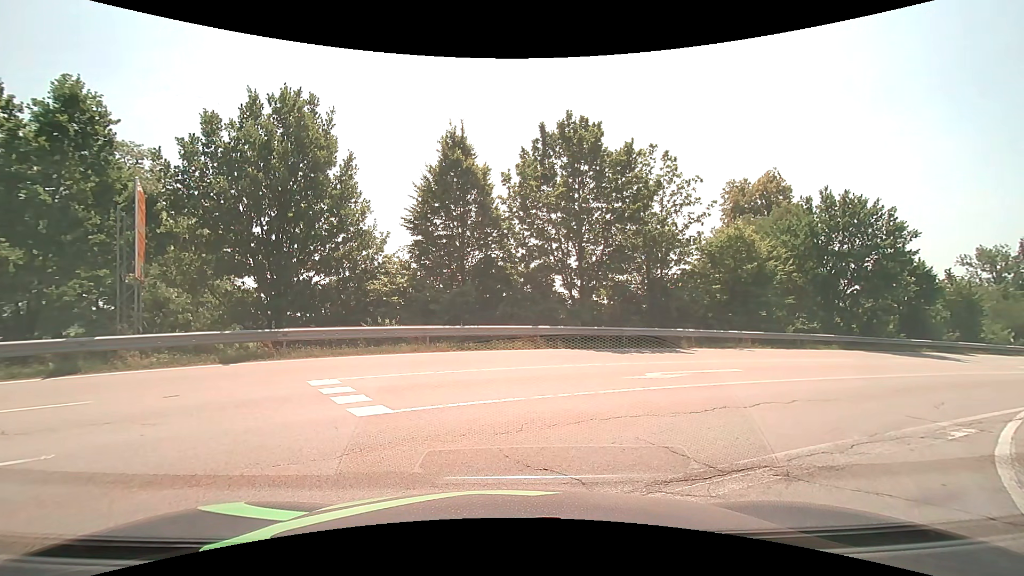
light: Day
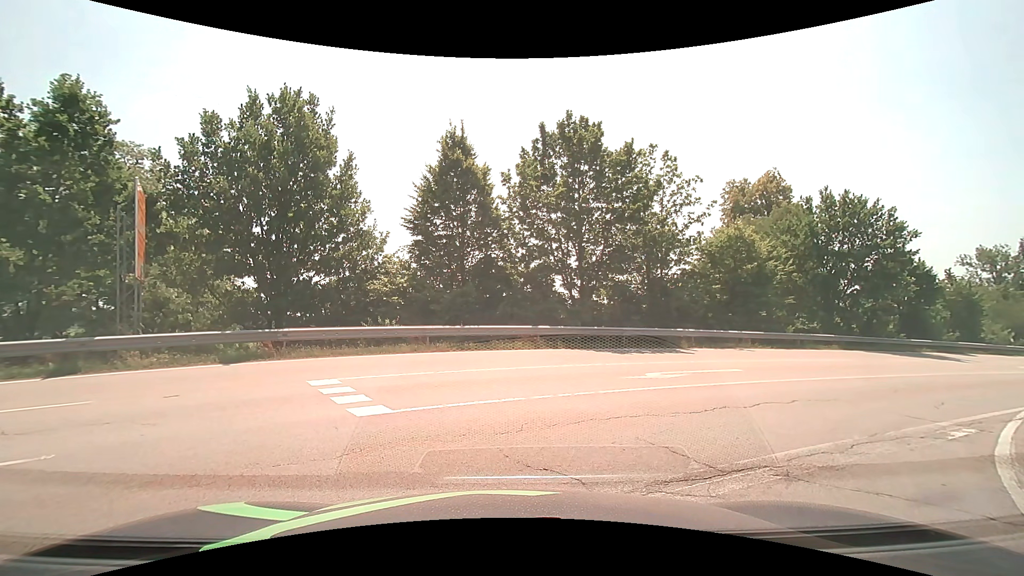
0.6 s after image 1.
(0.0, 0.0) m; 0°
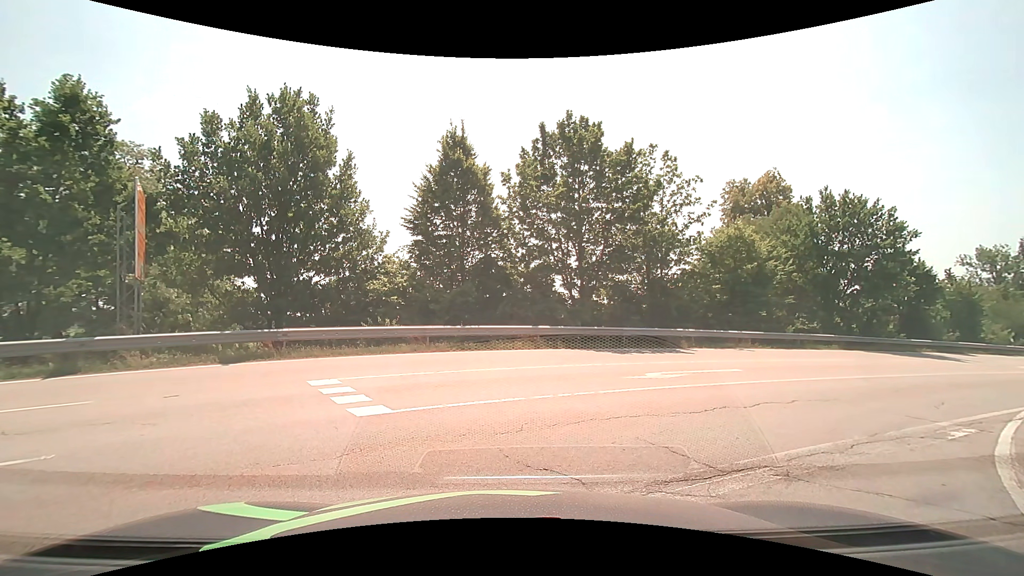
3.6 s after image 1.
(0.0, 0.0) m; 0°
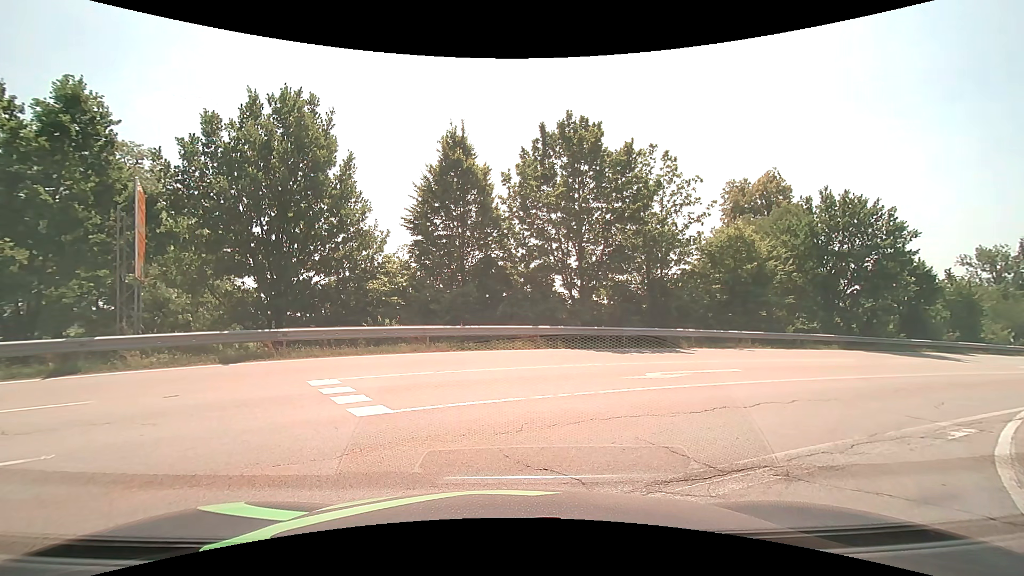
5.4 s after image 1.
(0.0, 0.0) m; 0°
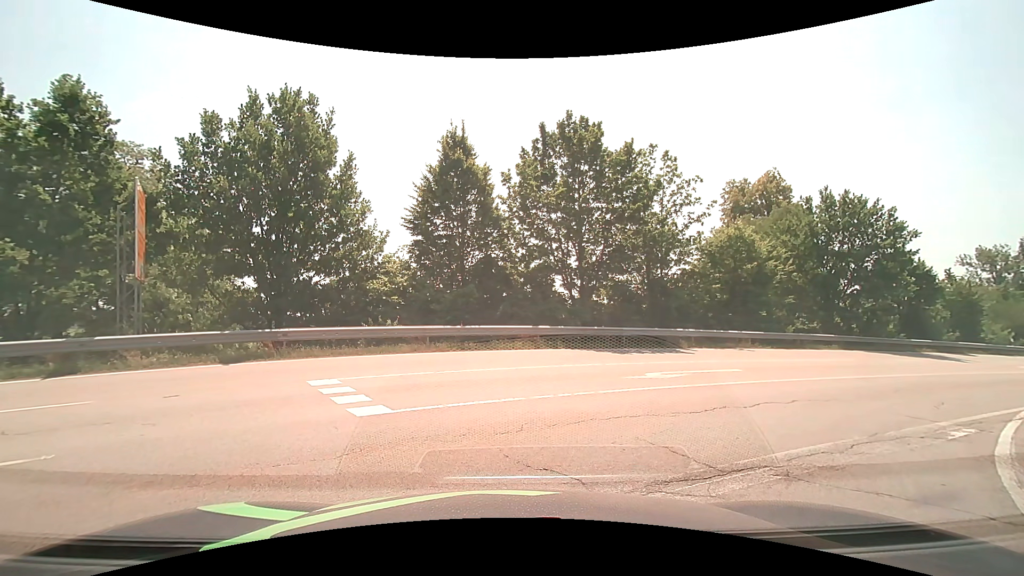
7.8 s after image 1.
(0.0, 0.0) m; 0°
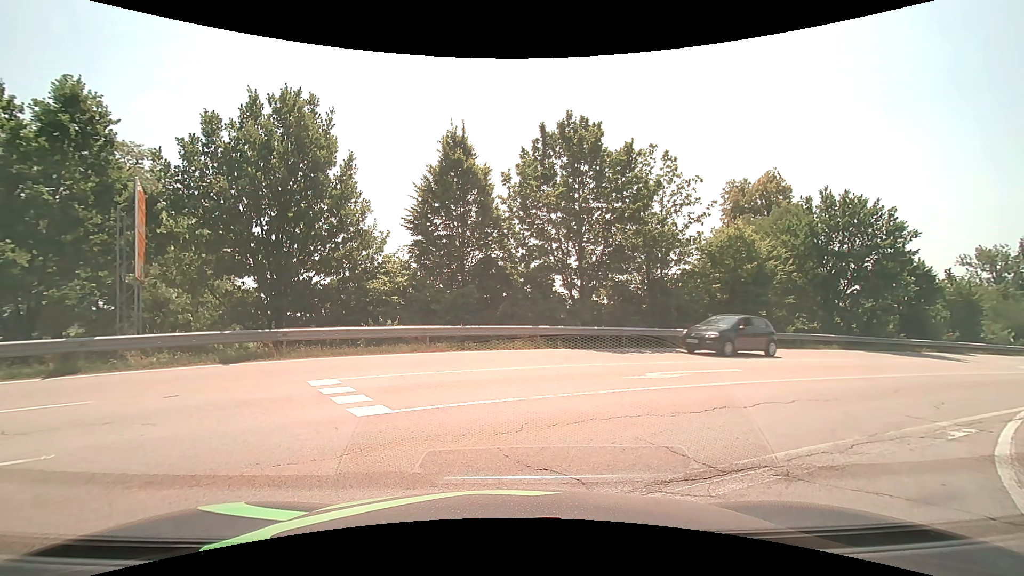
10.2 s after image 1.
(0.0, 0.0) m; 0°
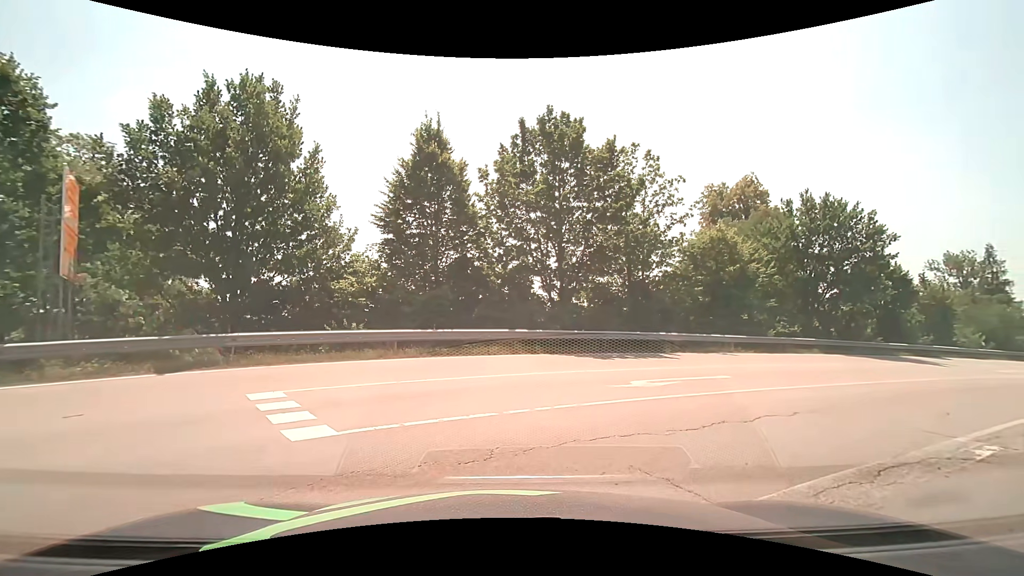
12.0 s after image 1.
(0.0, +1.2) m; +2°
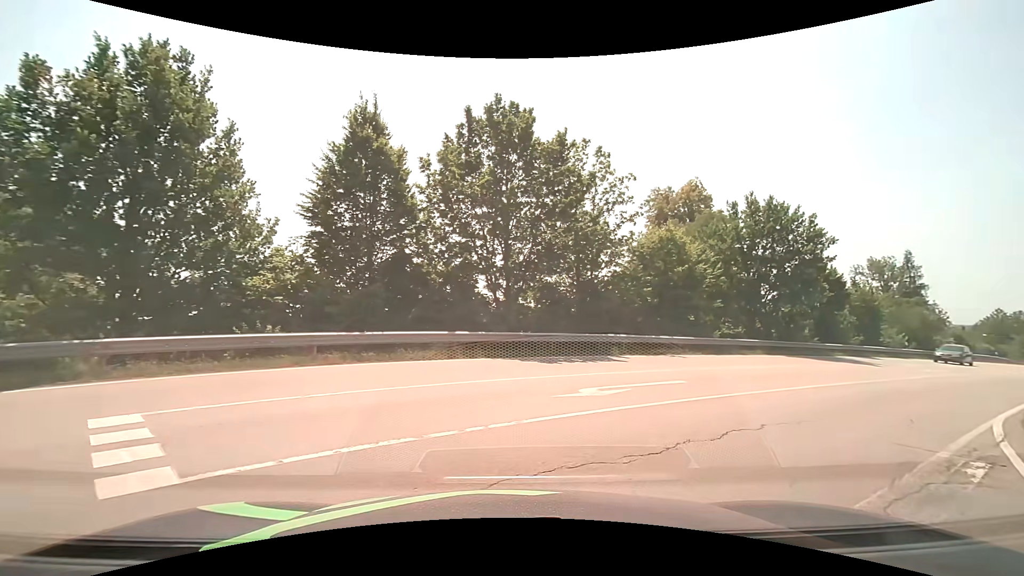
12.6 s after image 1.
(+0.1, +1.5) m; +6°
(+4, +9) (+11, +16) (+19, +22) (+27, +28) (+35, +34) (+43, +39) (+52, +45) (+60, +50) (+69, +56) (+77, +61) m
